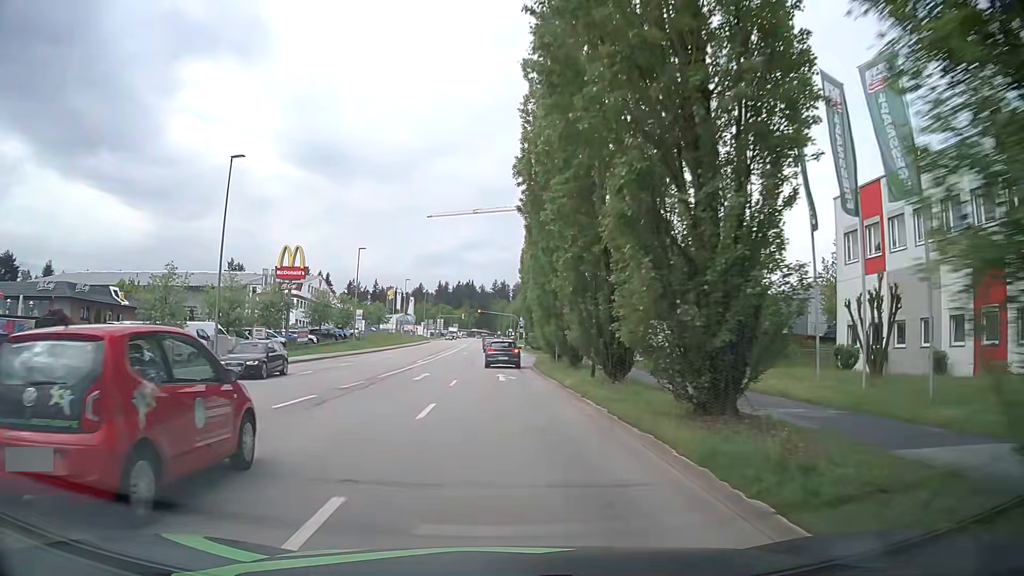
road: tertiary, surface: asphalt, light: Day
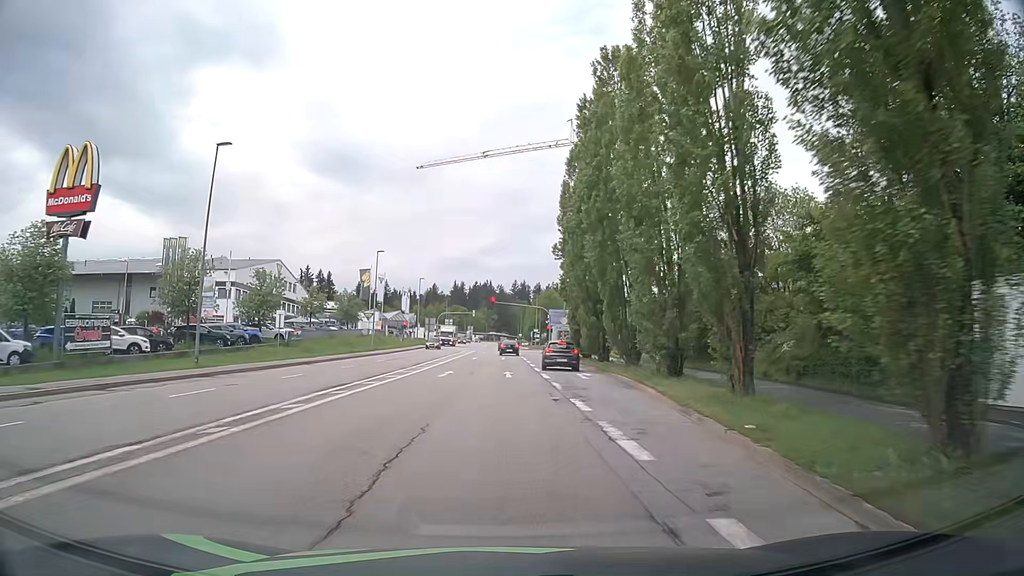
(-0.6, +38.7) m; -2°
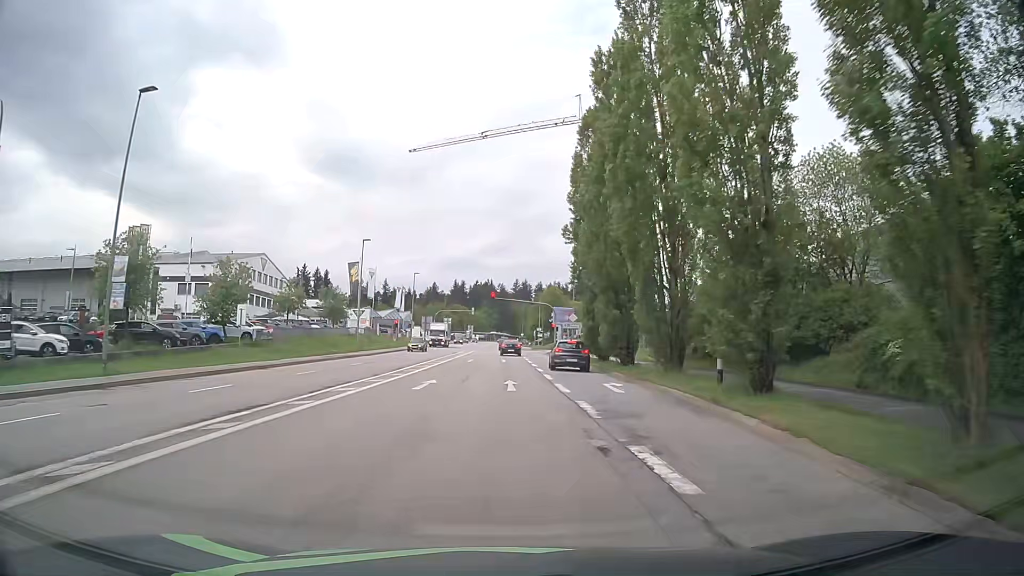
(0.0, +7.7) m; +1°
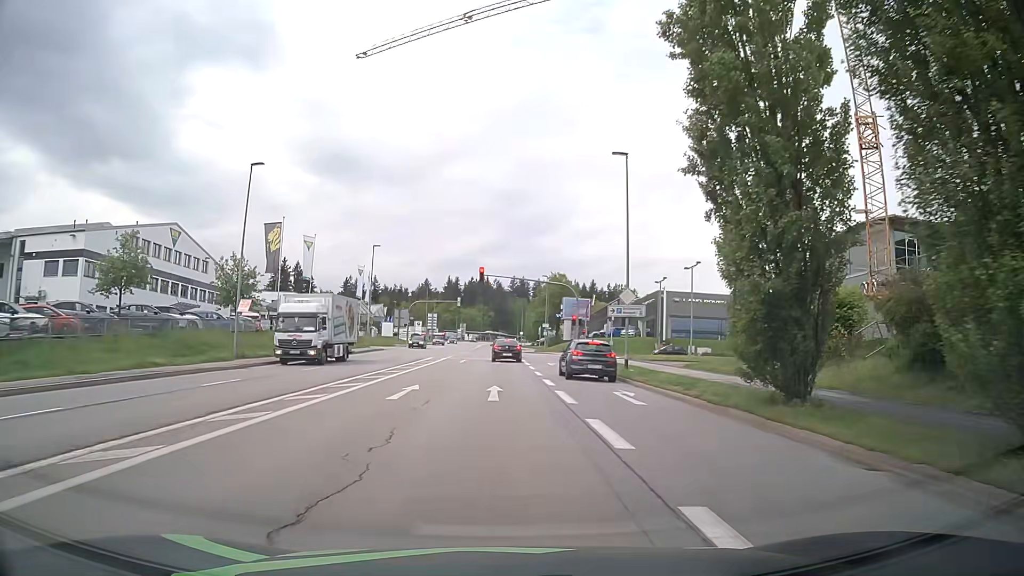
(-0.4, +27.6) m; 0°
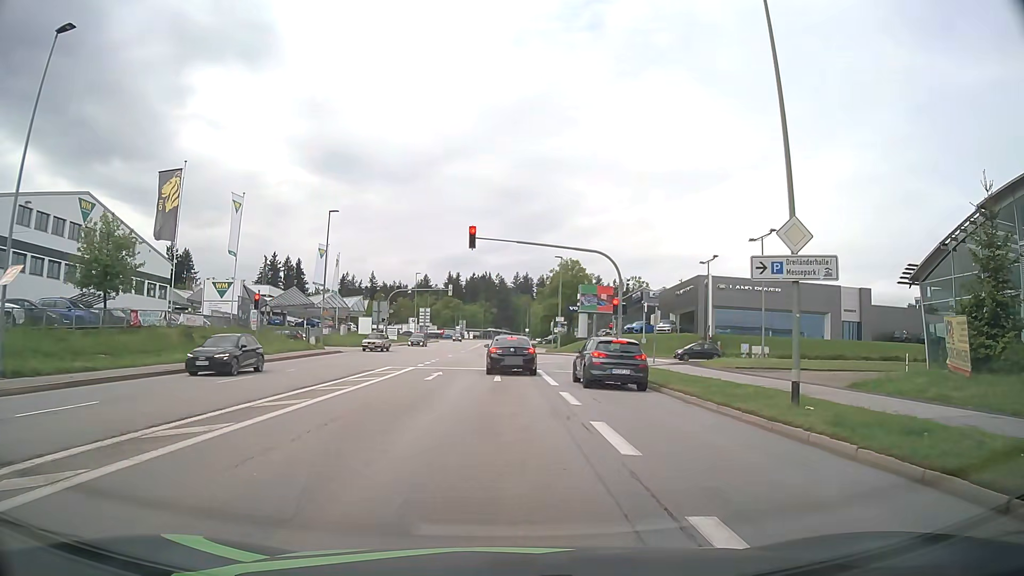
(-0.3, +18.0) m; 0°
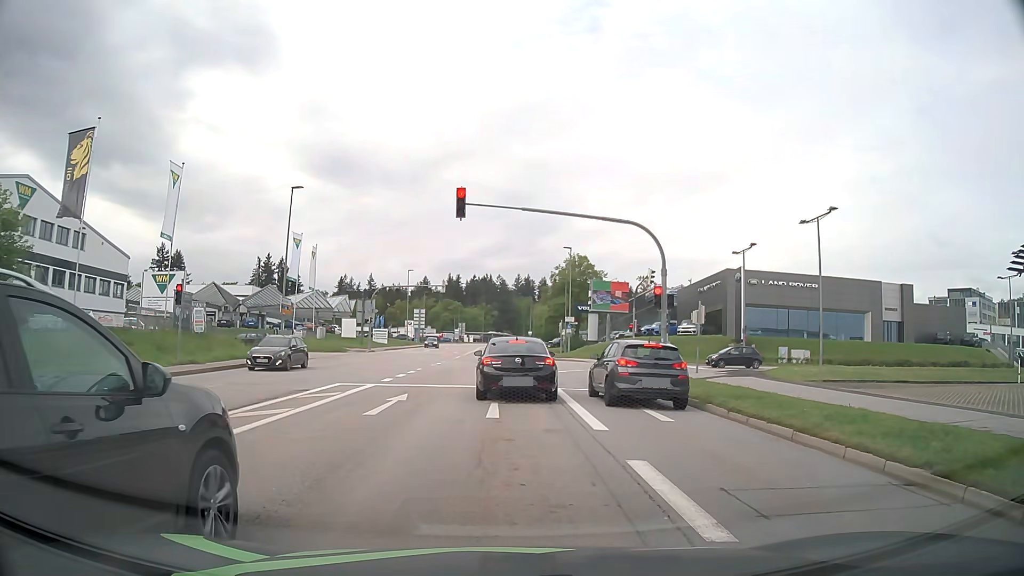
(-0.1, +9.1) m; -1°
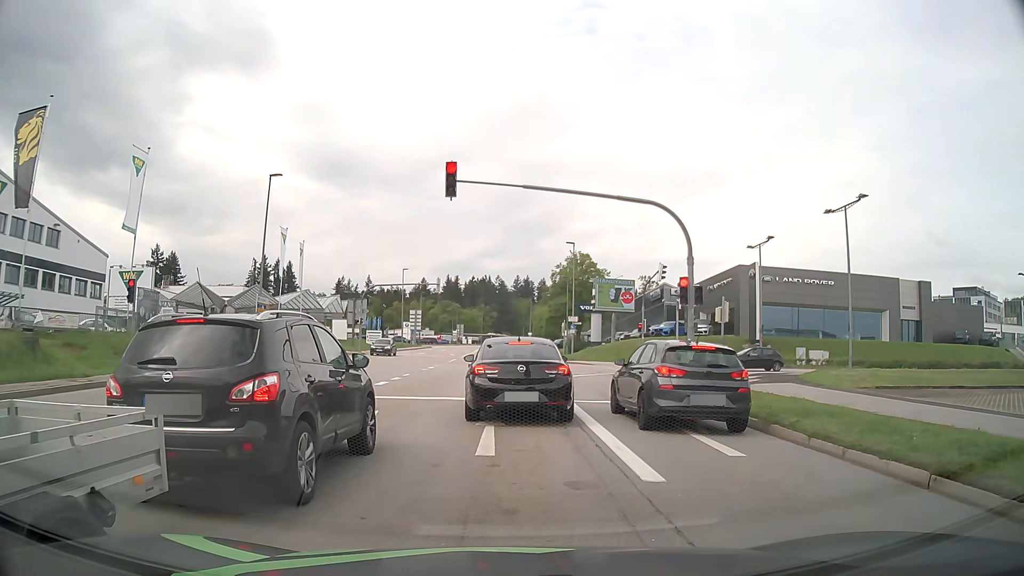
(0.0, +3.8) m; -2°
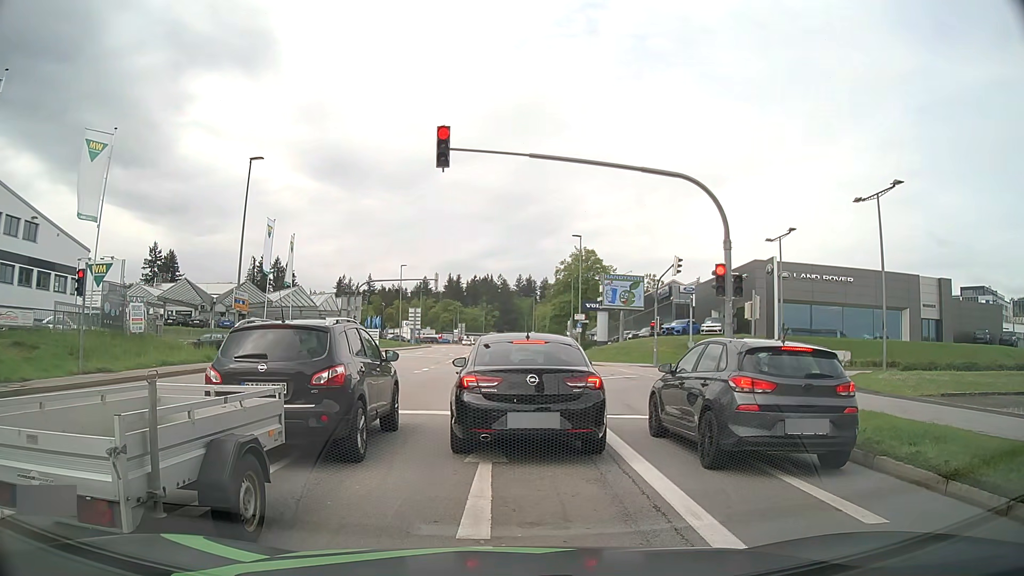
(+0.1, +3.4) m; +2°
